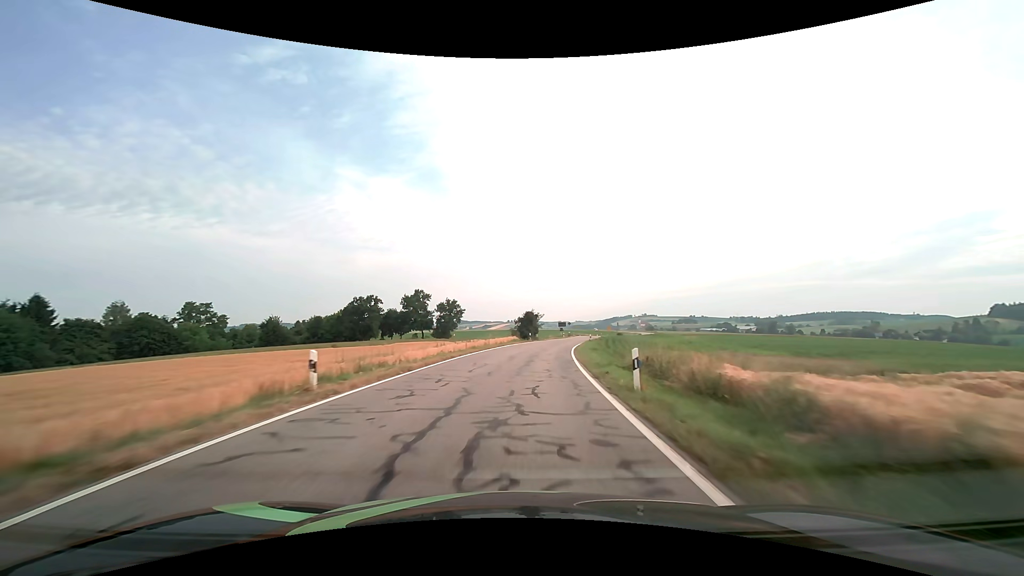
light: Day
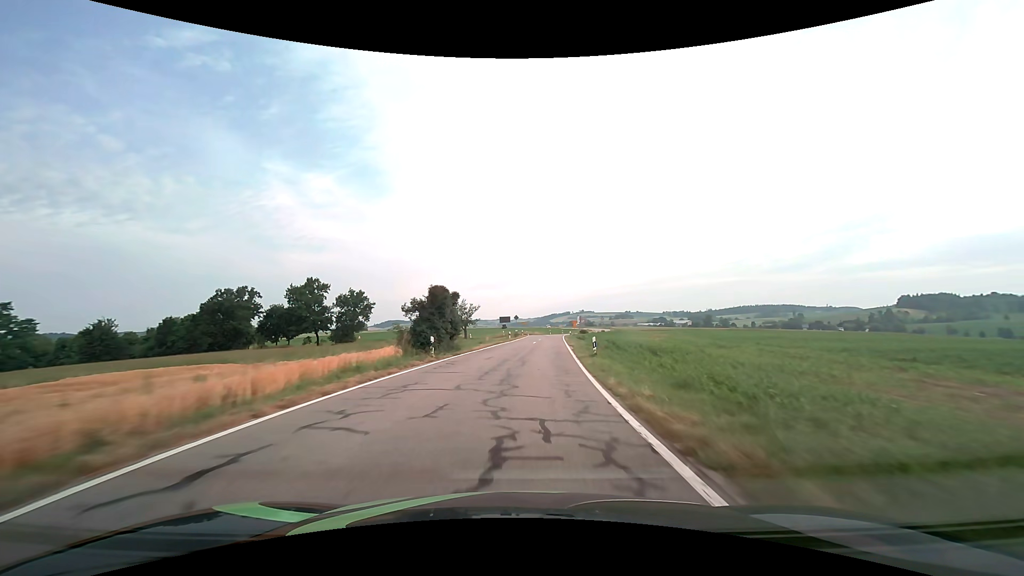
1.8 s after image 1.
(+2.7, +37.4) m; +7°
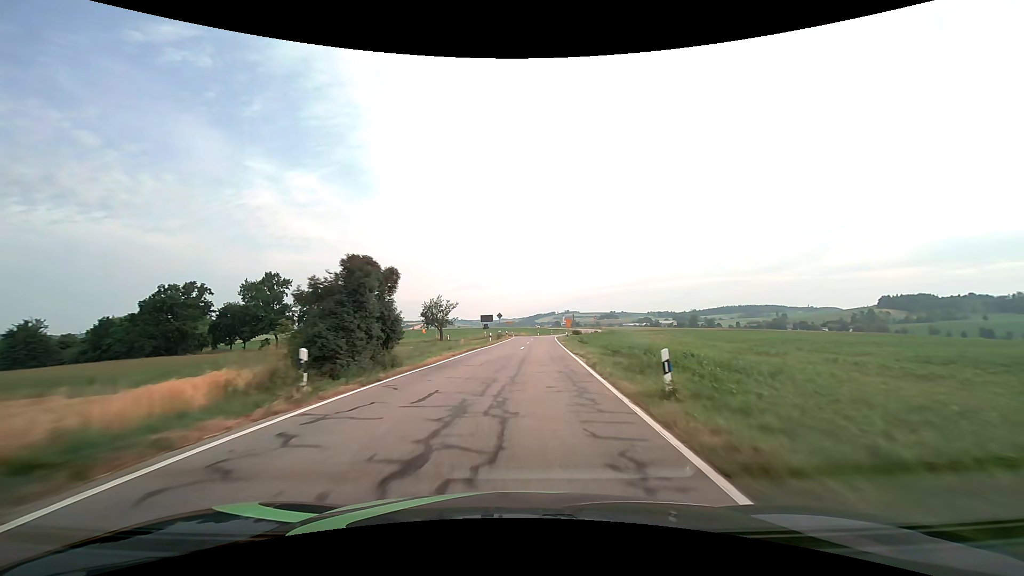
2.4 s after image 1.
(+0.1, +12.1) m; +2°
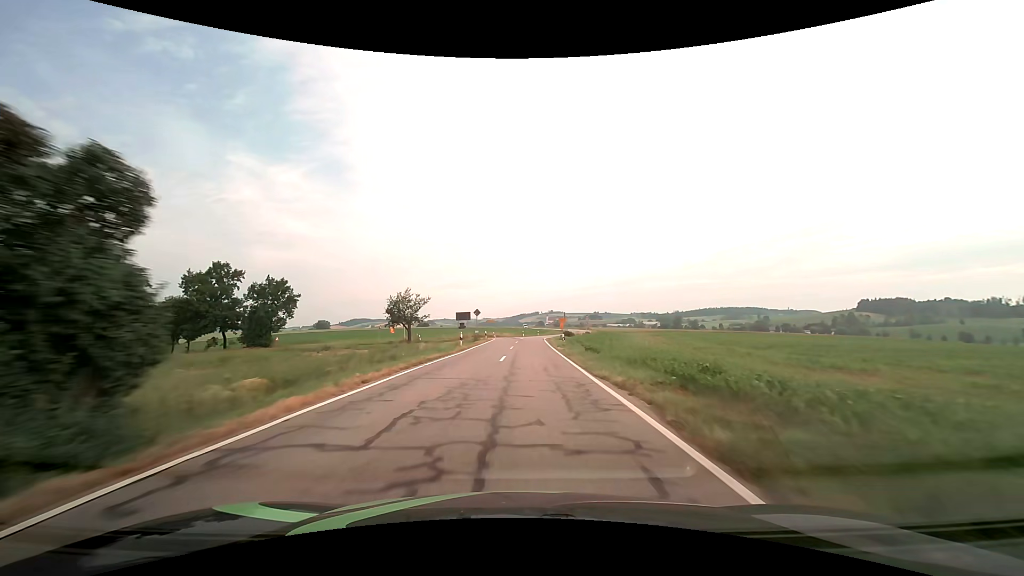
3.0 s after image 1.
(+0.2, +11.9) m; +2°
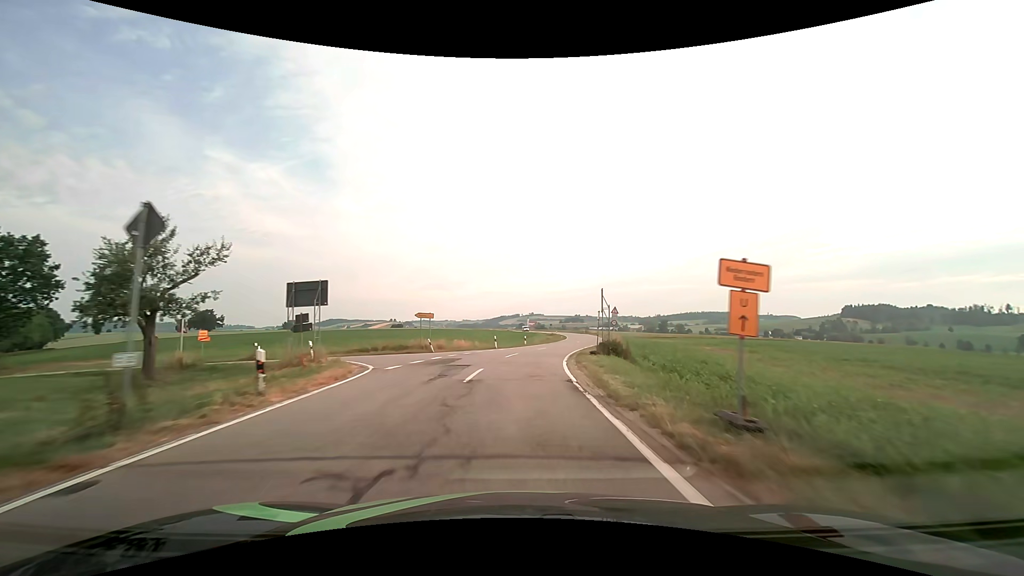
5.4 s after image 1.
(+1.4, +44.8) m; +3°
(0, +10) (+1, +20) (+2, +30) (+4, +40) (+6, +50) (+8, +59) (+10, +69) (+12, +79) (+13, +89) (+14, +99) m
